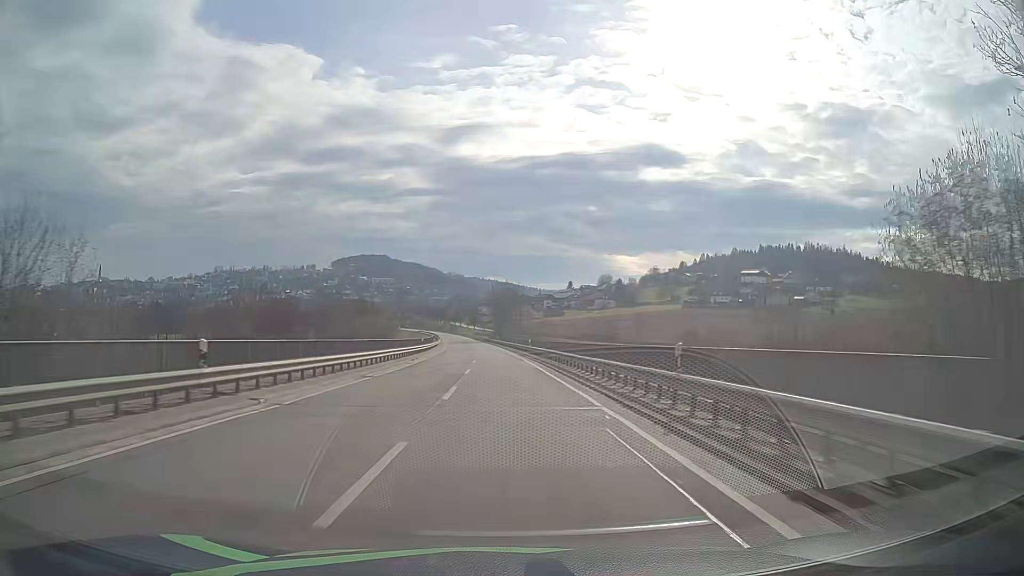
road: secondary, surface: asphalt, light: Day
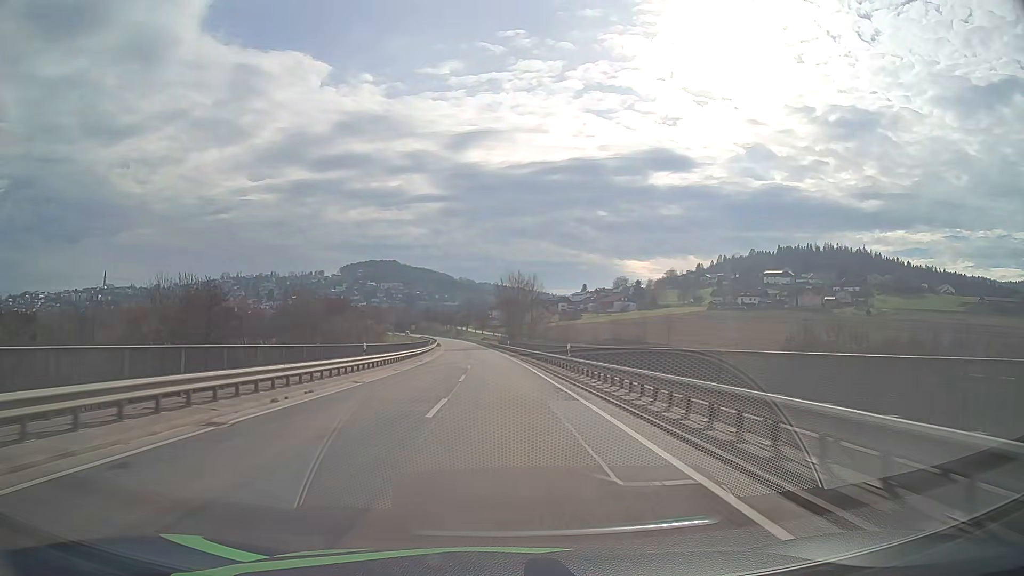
(-0.2, +26.7) m; -1°
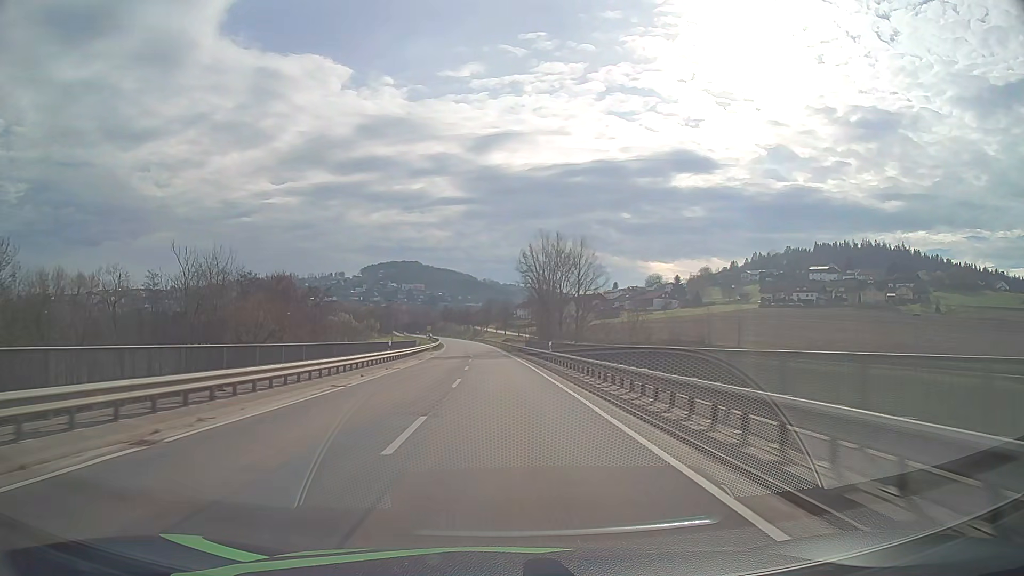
(-0.7, +40.5) m; -2°
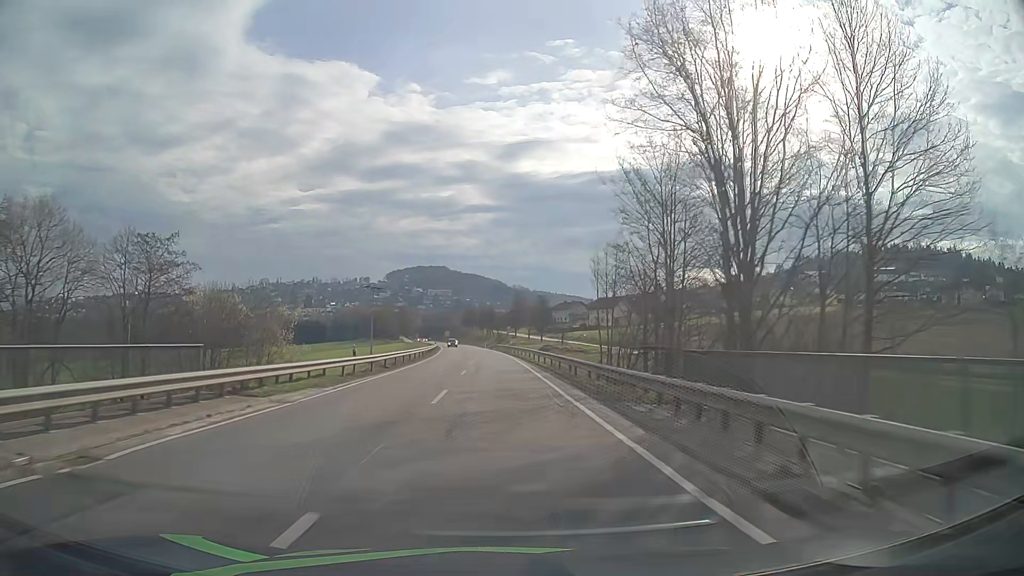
(-1.2, +54.3) m; -3°
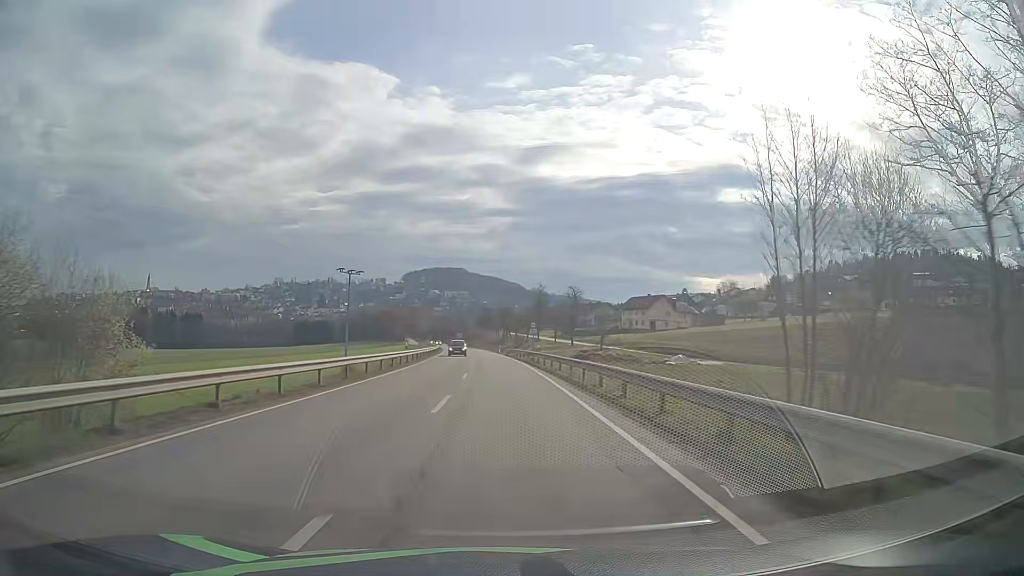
(-0.3, +27.2) m; -1°
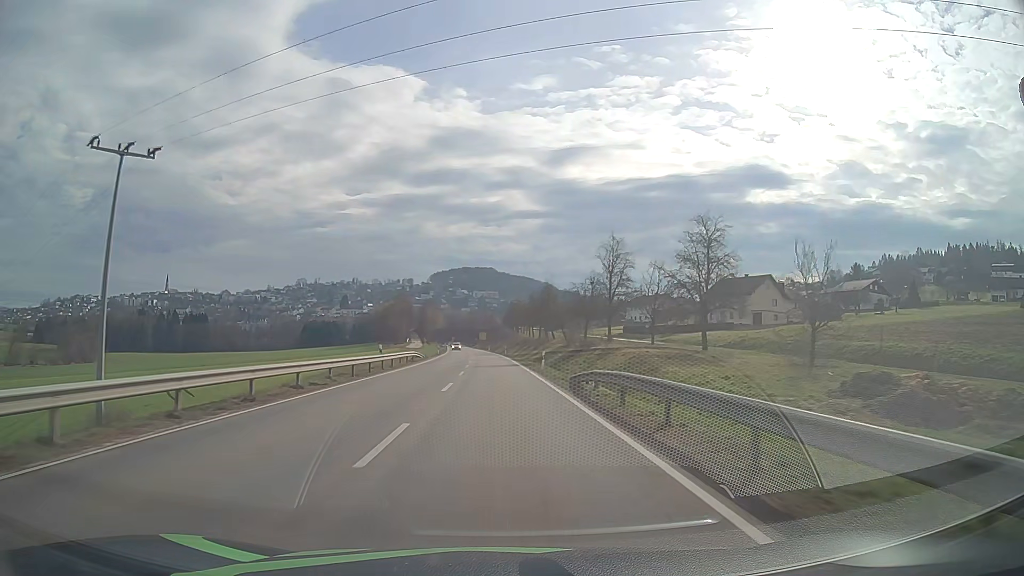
(-1.2, +54.0) m; -3°
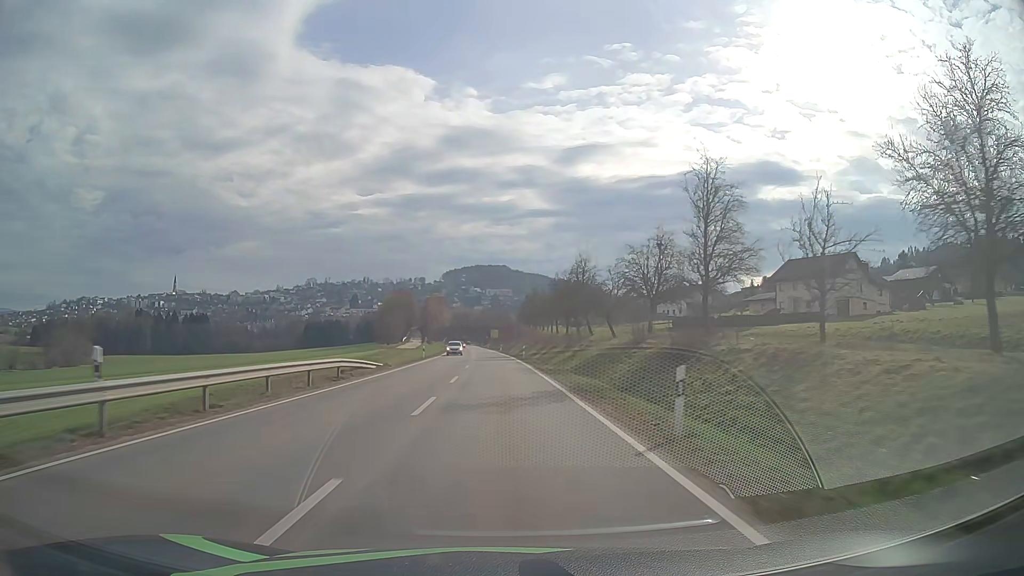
(-0.3, +26.9) m; -1°
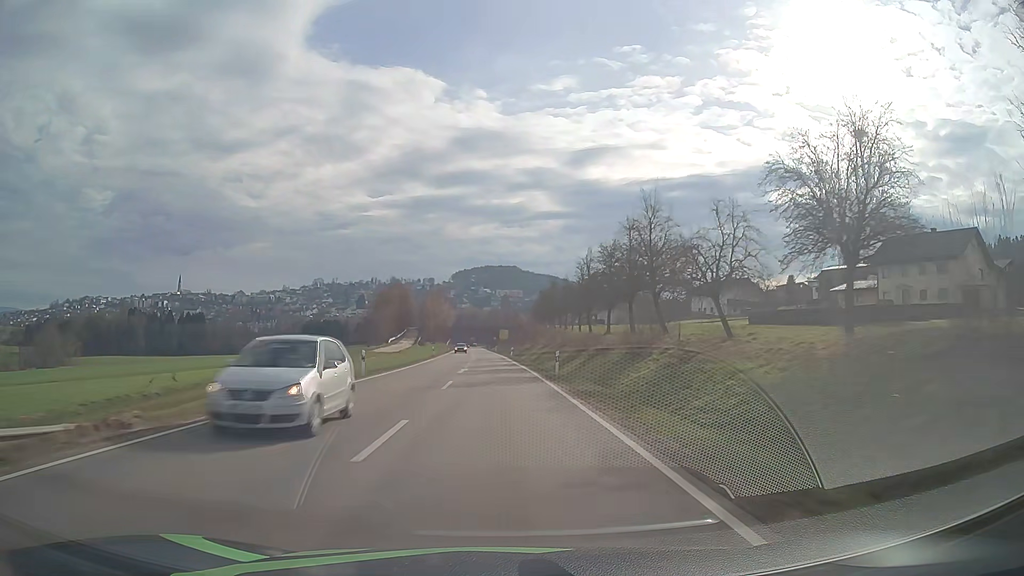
(-0.2, +26.9) m; -1°
(0, +10) (0, +20) (0, +30) (0, +40) (-1, +50) (-1, +60) (-2, +70) (-2, +80) (-3, +90) (-3, +100) m
